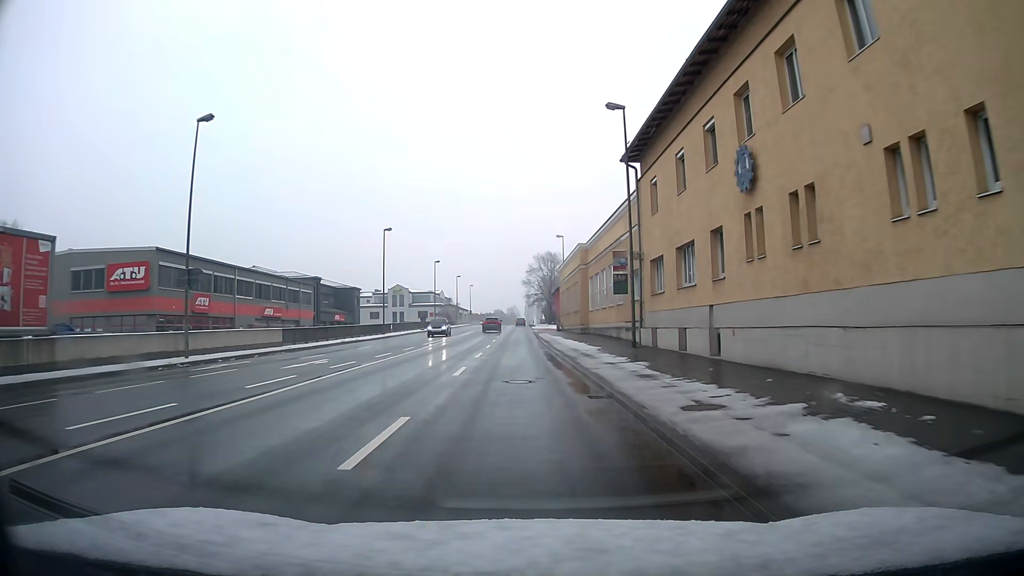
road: primary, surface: asphalt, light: Day
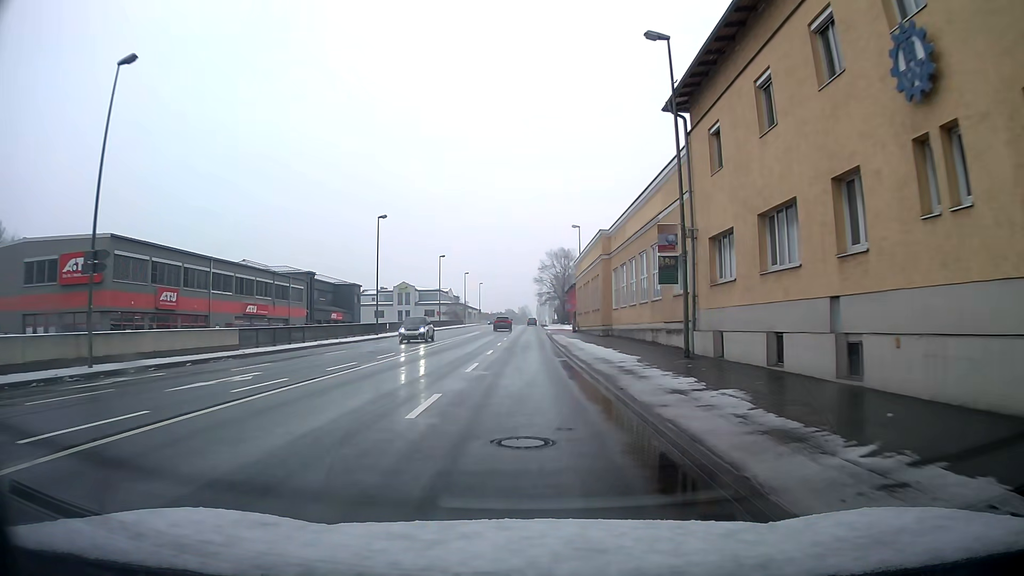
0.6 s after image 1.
(-0.1, +7.5) m; -1°
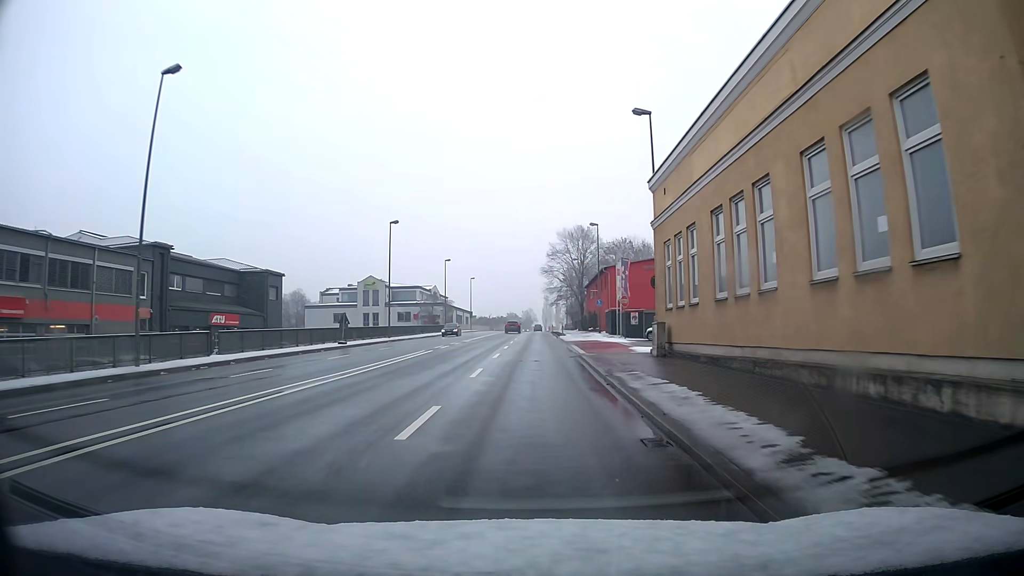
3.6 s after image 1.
(-0.1, +37.6) m; 0°
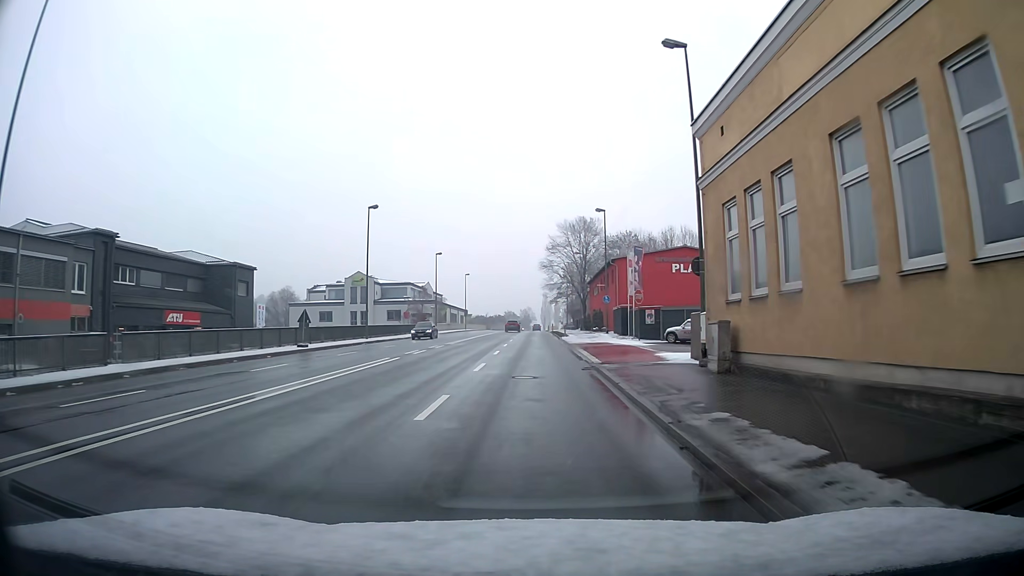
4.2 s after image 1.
(0.0, +7.5) m; 0°
(0, +10) (0, +20) (0, +30) (0, +40) (0, +50) (+1, +60) (+1, +70) (+1, +80) (+1, +90) (+1, +100) m
